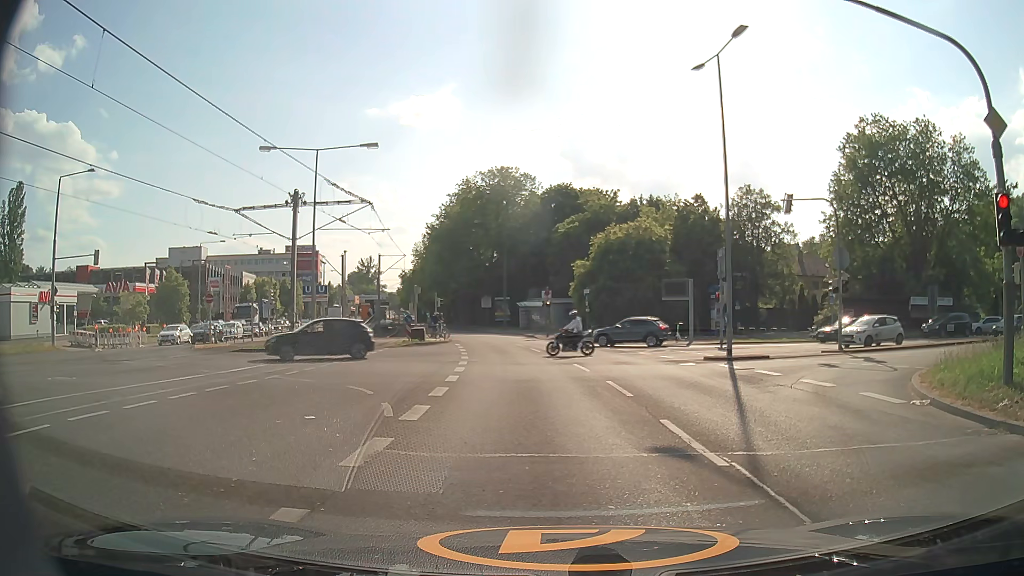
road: secondary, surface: asphalt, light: Day
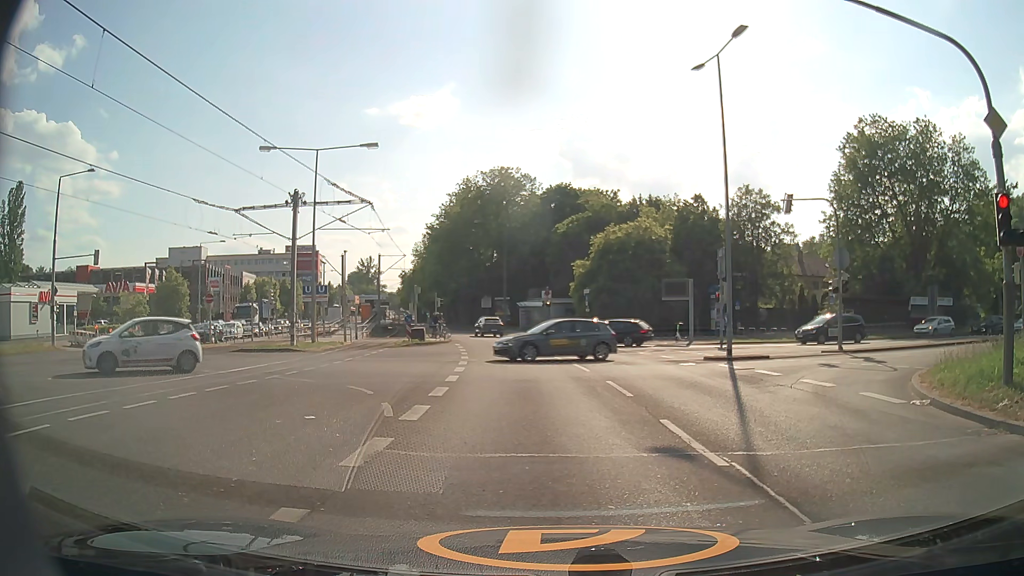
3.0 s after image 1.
(0.0, 0.0) m; 0°
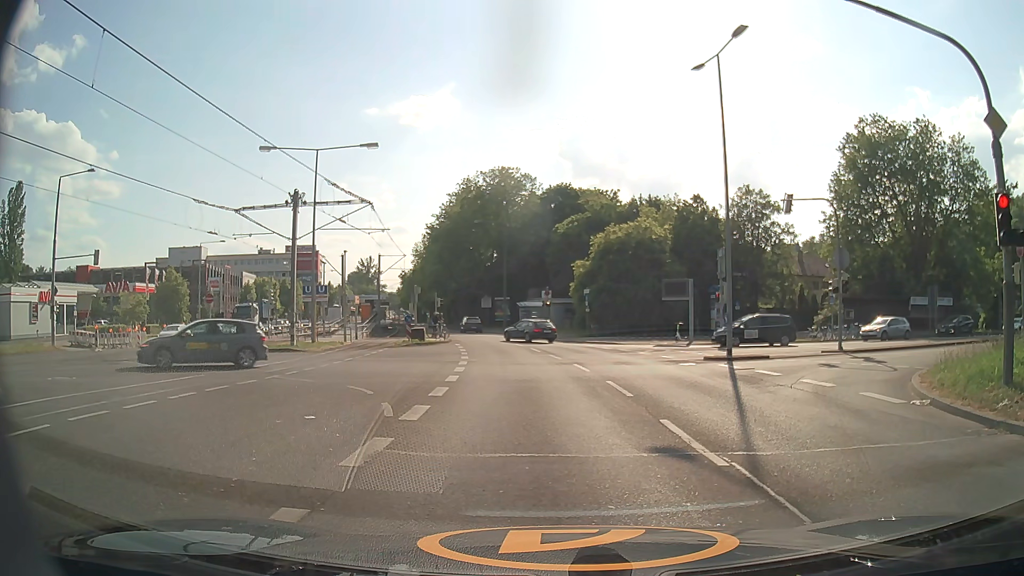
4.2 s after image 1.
(0.0, 0.0) m; 0°
